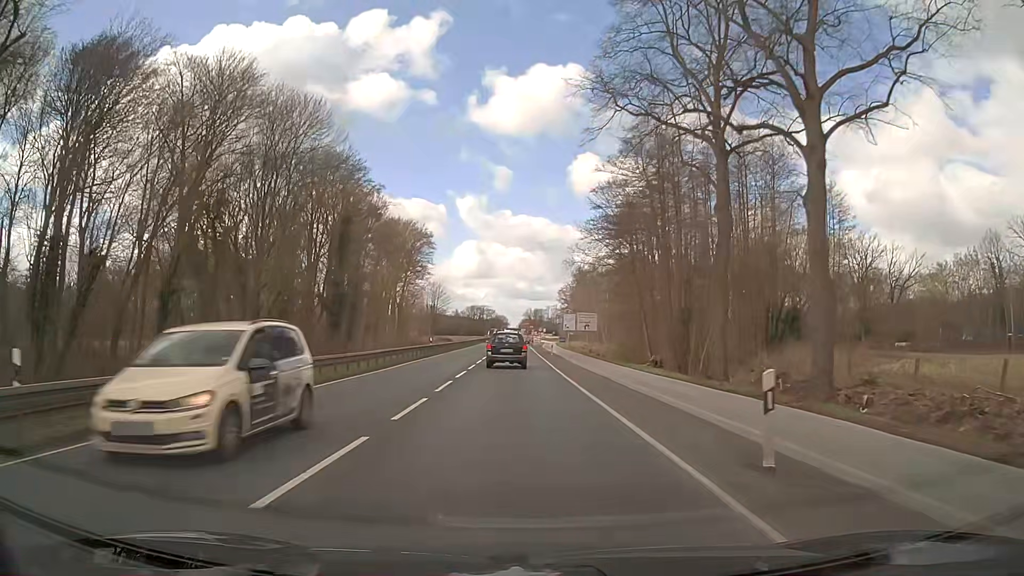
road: primary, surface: asphalt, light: Day
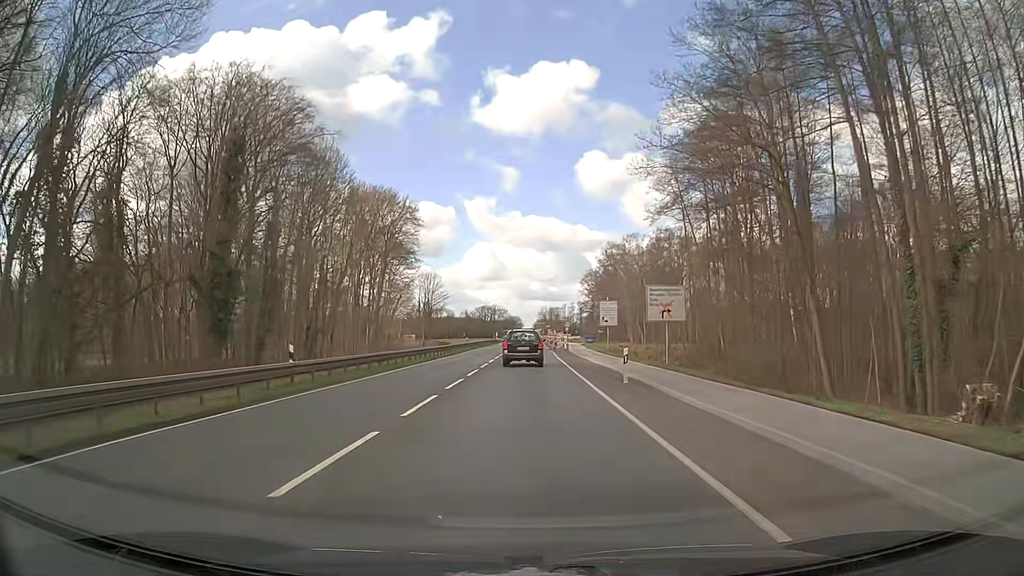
(-0.5, +36.2) m; -1°
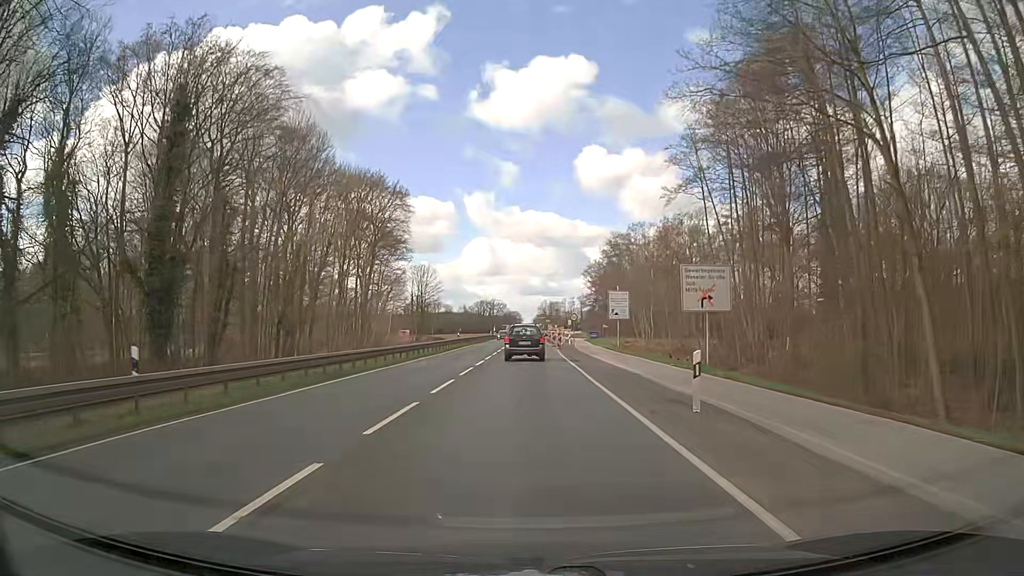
(0.0, +8.7) m; 0°
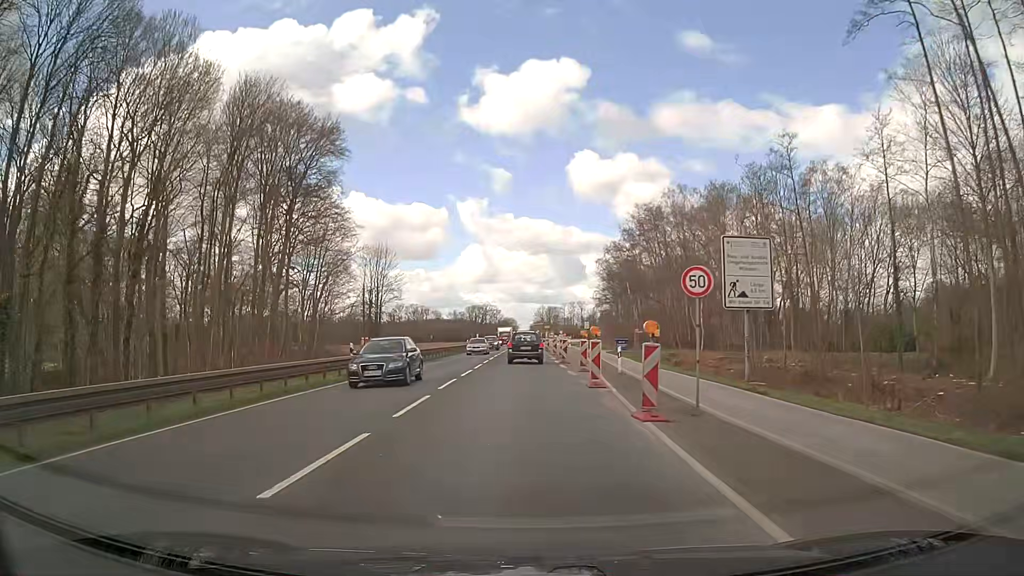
(0.0, +39.4) m; 0°
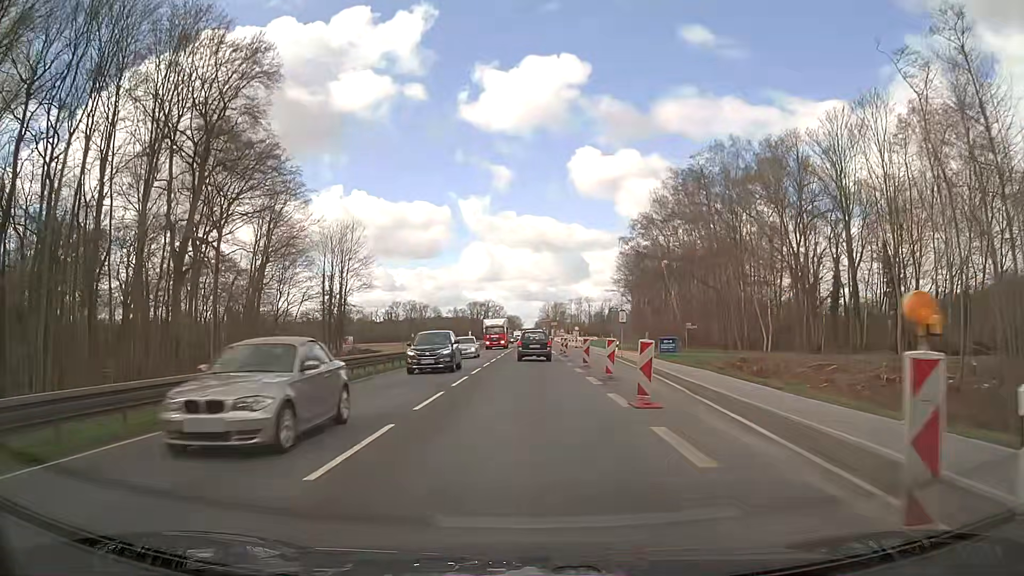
(-0.2, +23.5) m; -1°
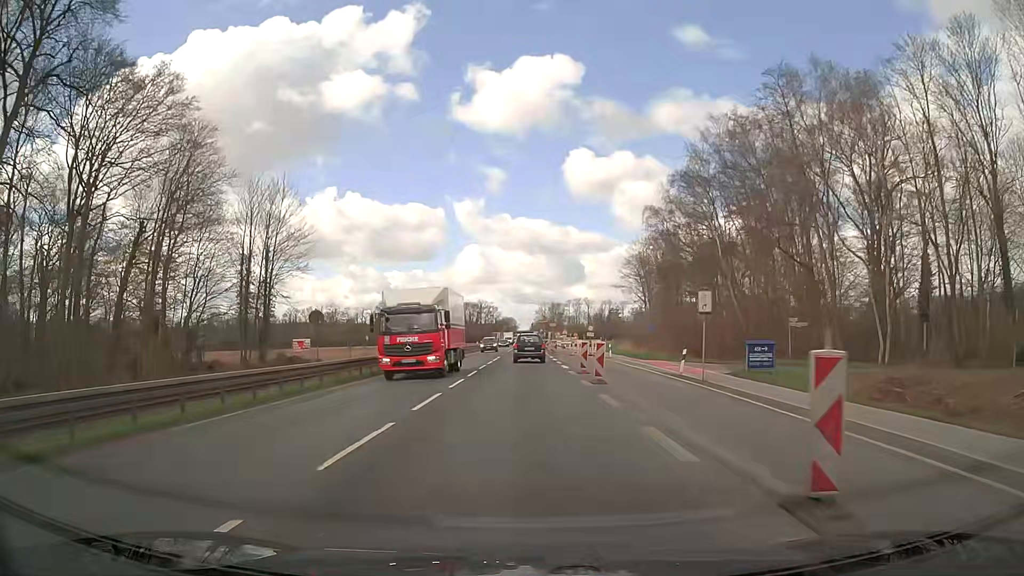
(+0.2, +23.6) m; +1°
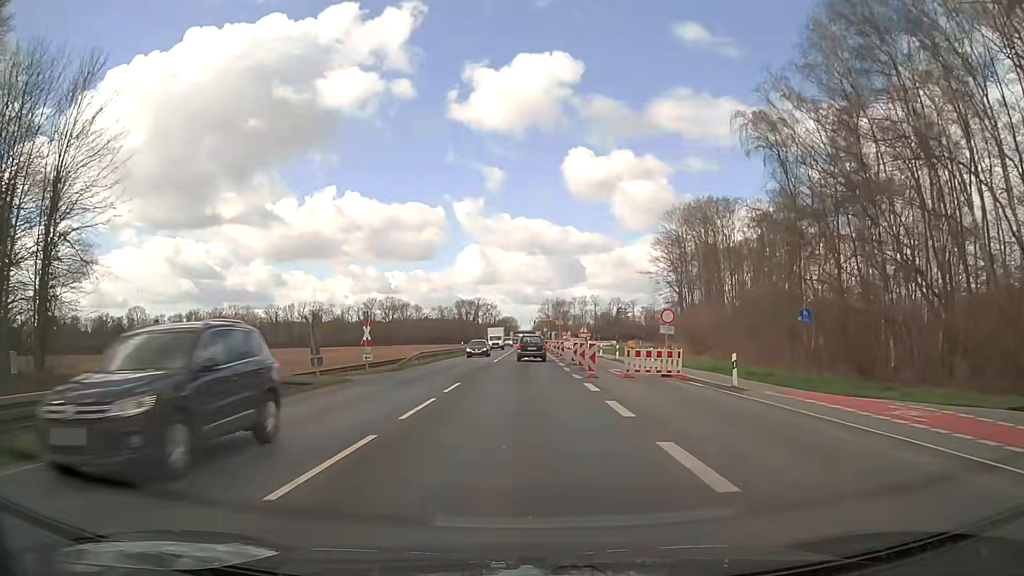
(-0.1, +31.7) m; 0°
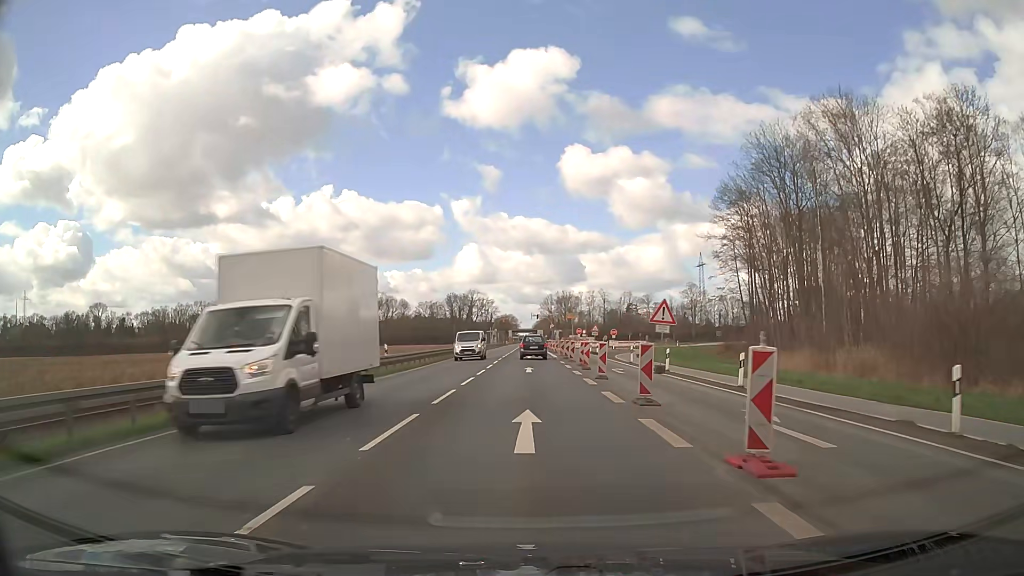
(-0.2, +39.8) m; 0°
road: trunk
(0, +10) (0, +20) (0, +30) (0, +40) (0, +50) (0, +60) (0, +70) (0, +80) (0, +90) (0, +100) m
